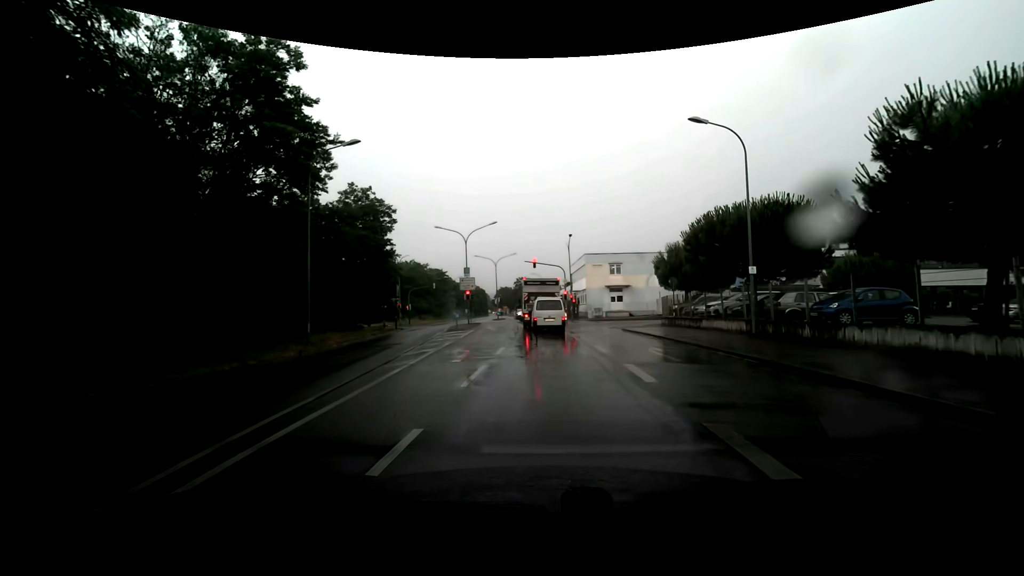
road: secondary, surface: asphalt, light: Day
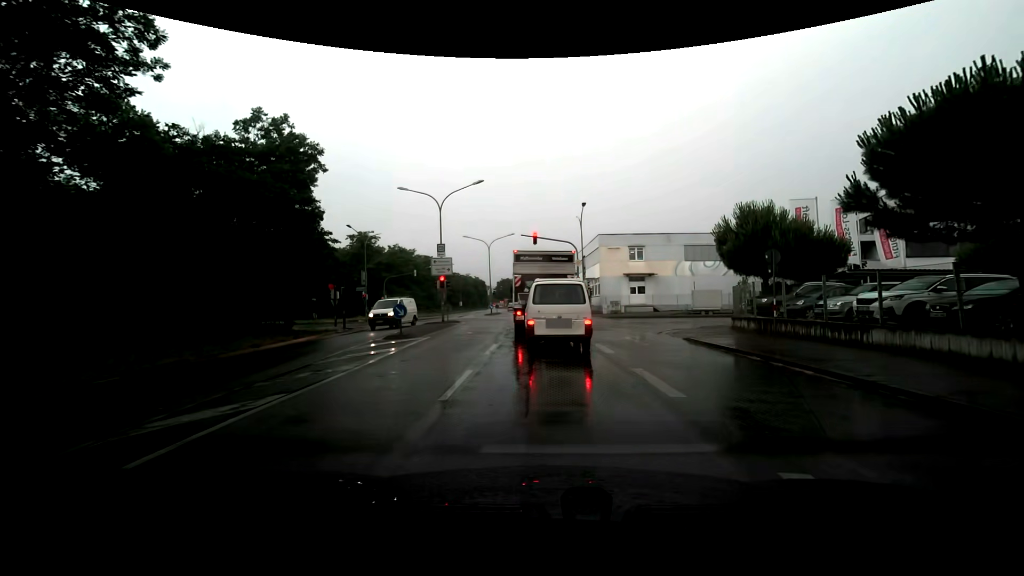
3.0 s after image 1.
(-0.1, +13.4) m; -1°
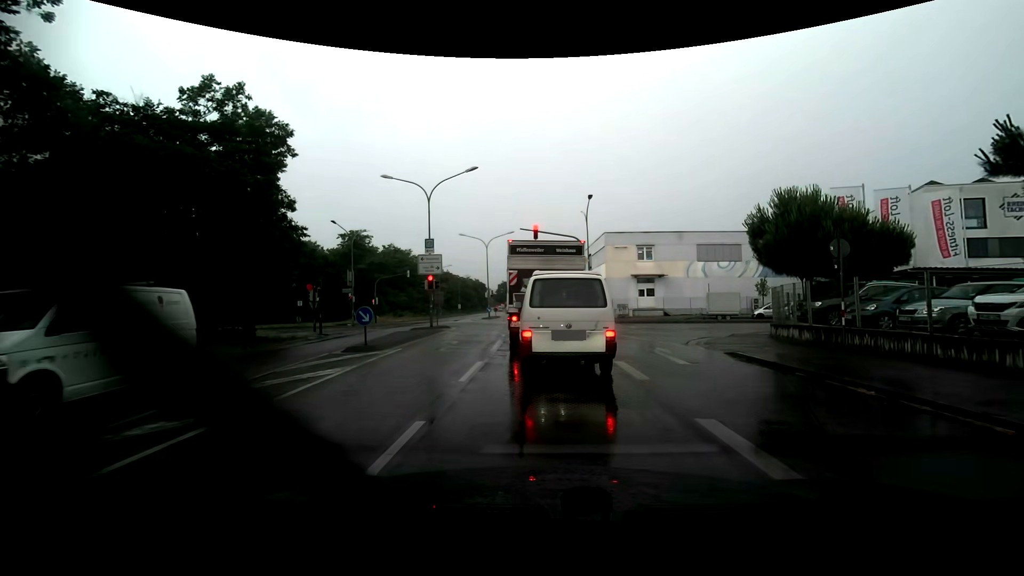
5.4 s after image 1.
(-0.1, +3.8) m; -1°
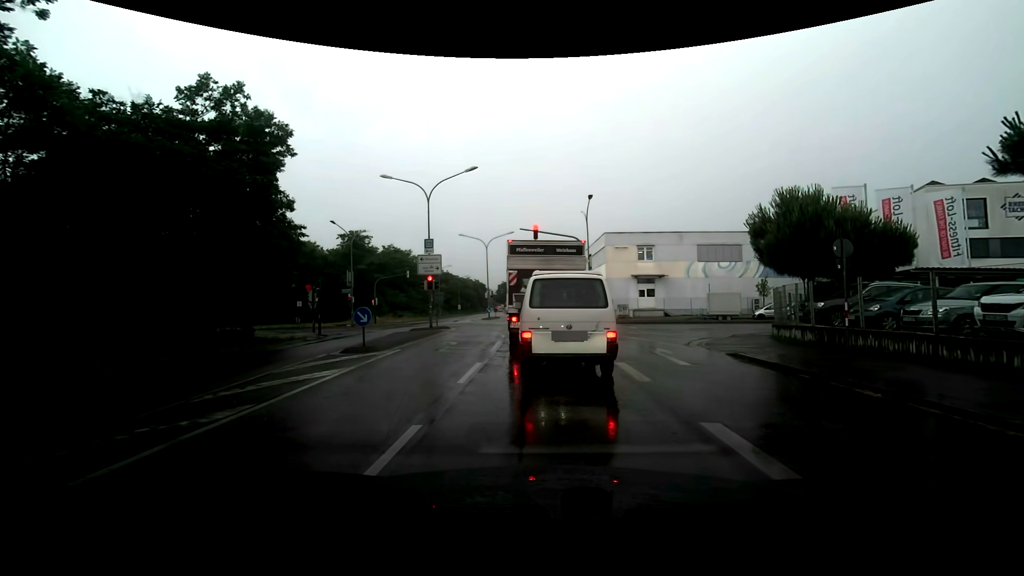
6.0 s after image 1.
(0.0, +0.2) m; 0°
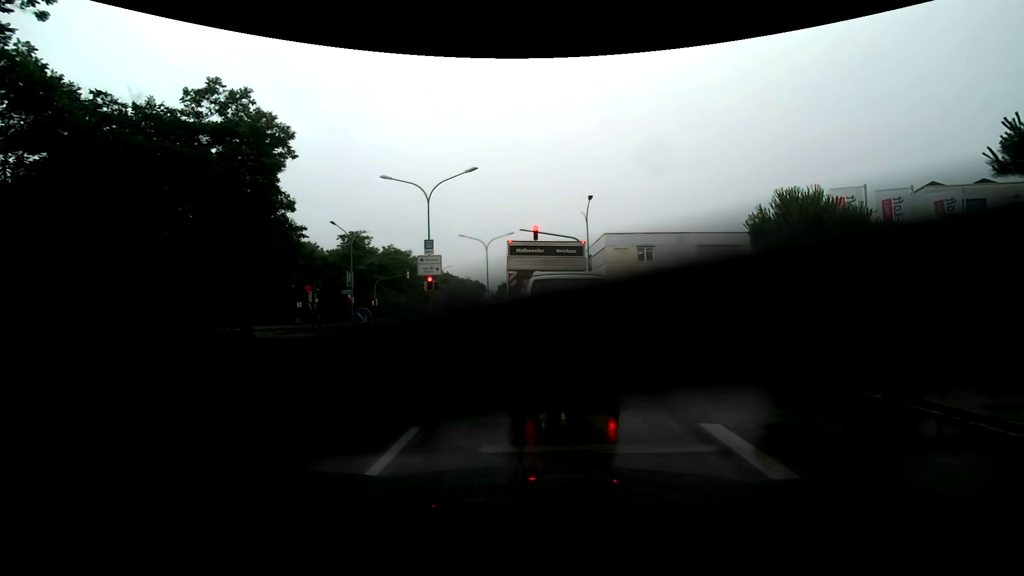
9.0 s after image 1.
(0.0, +0.1) m; 0°
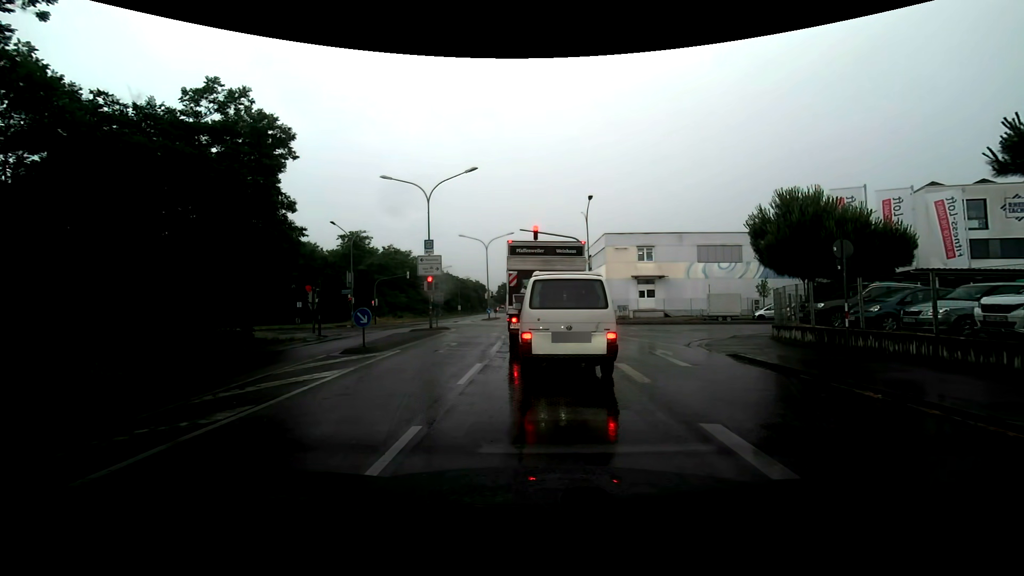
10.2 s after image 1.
(0.0, 0.0) m; 0°
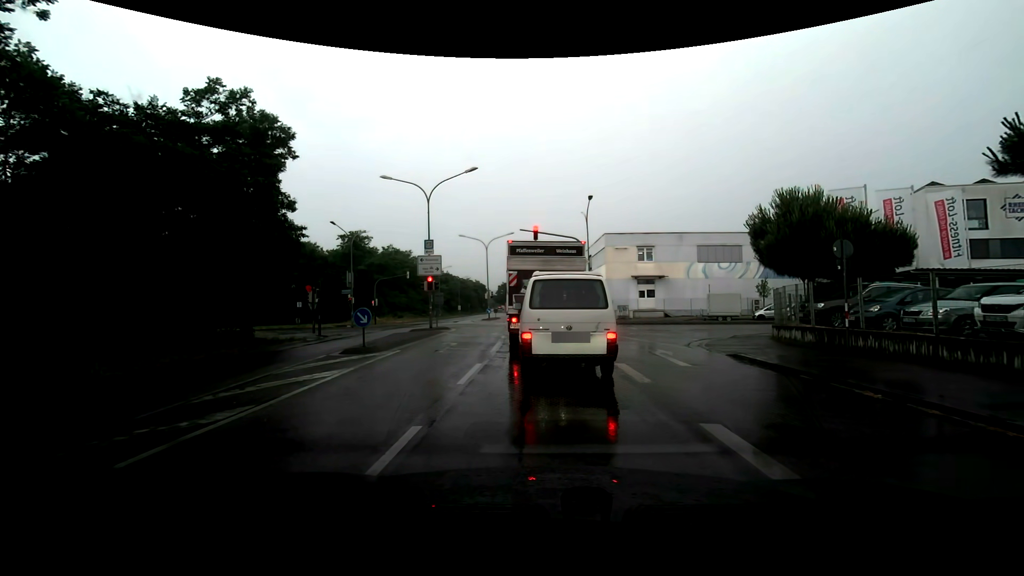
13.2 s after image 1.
(0.0, 0.0) m; 0°
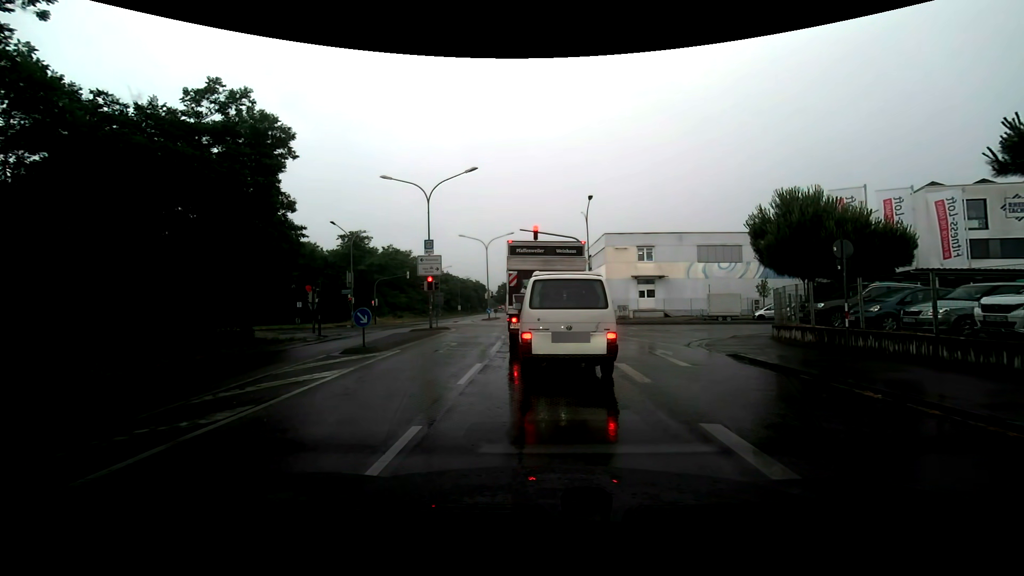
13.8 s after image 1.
(0.0, 0.0) m; 0°
(0, +10) (0, +20) (0, +30) (-1, +40) (-1, +50) (-2, +60) (-2, +70) (-2, +80) (-3, +90) (-4, +100) m
